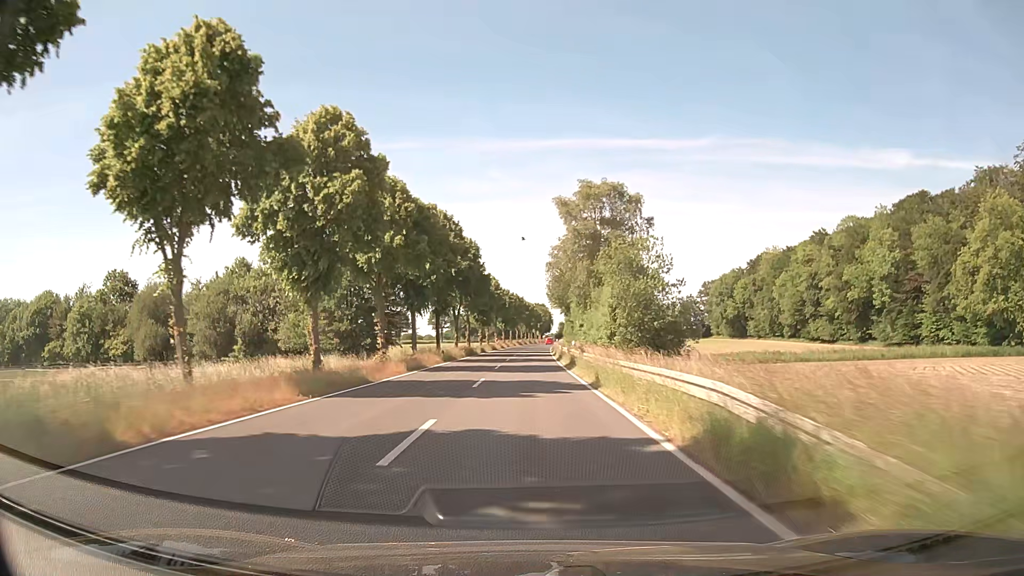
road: secondary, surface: asphalt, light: Day
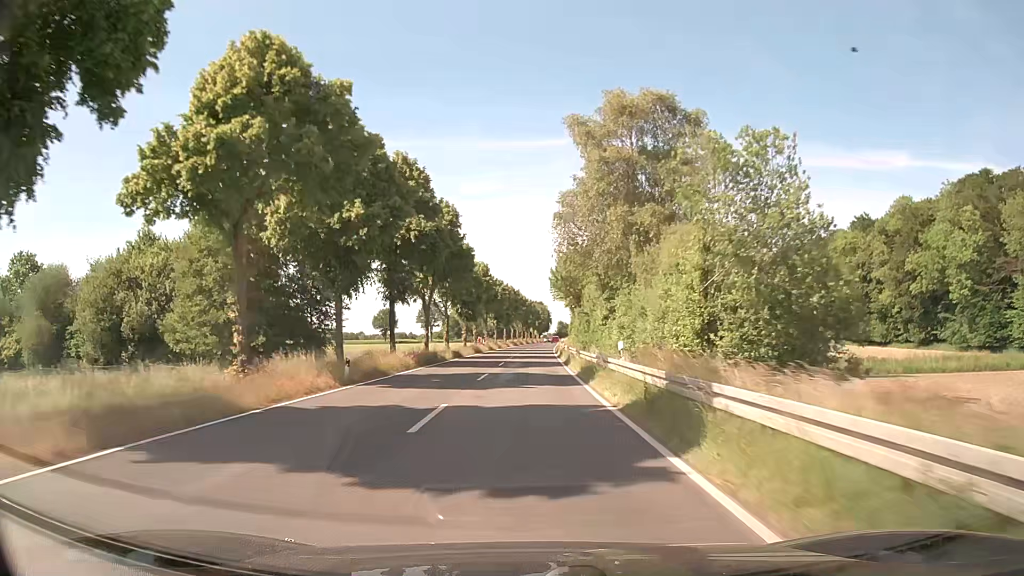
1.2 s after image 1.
(+0.1, +22.4) m; 0°
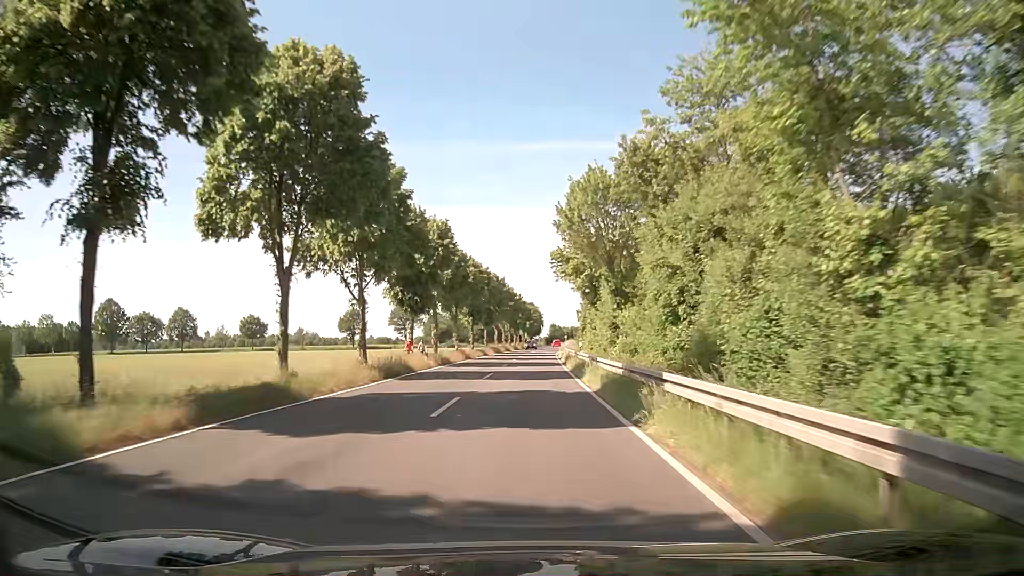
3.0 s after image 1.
(+0.3, +35.0) m; +1°
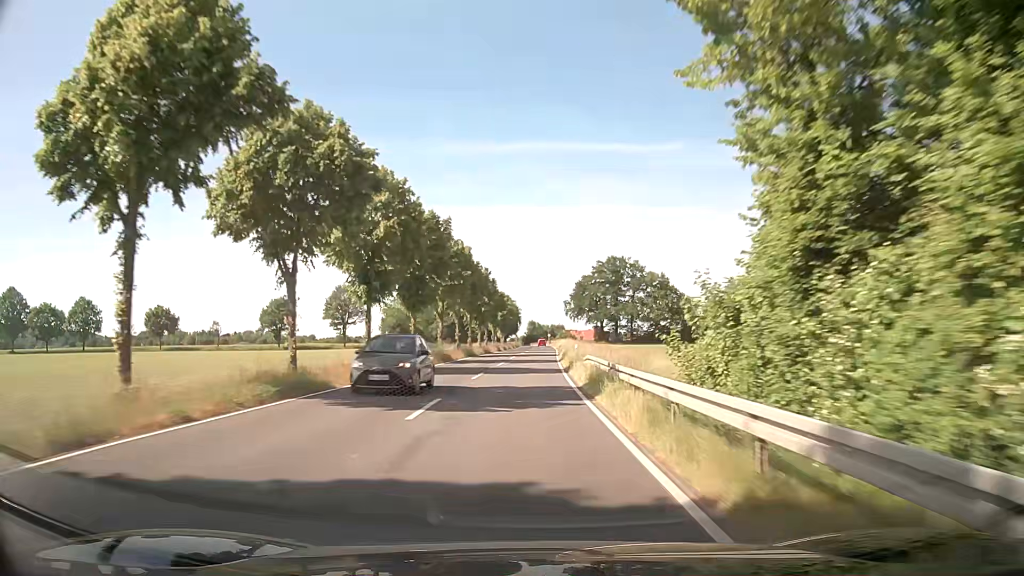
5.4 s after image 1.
(+0.9, +50.5) m; +2°
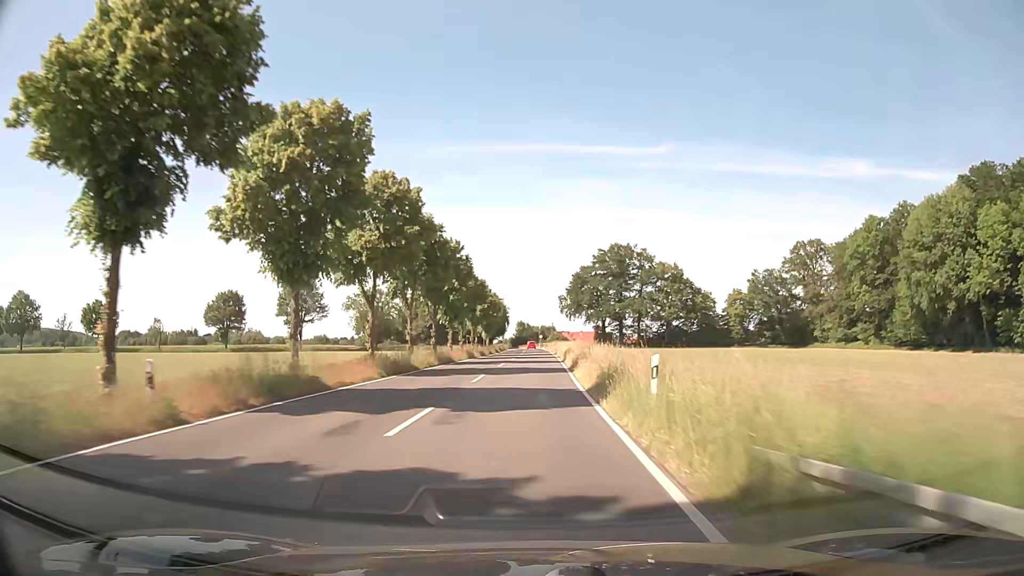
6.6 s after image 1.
(+0.1, +26.8) m; 0°
